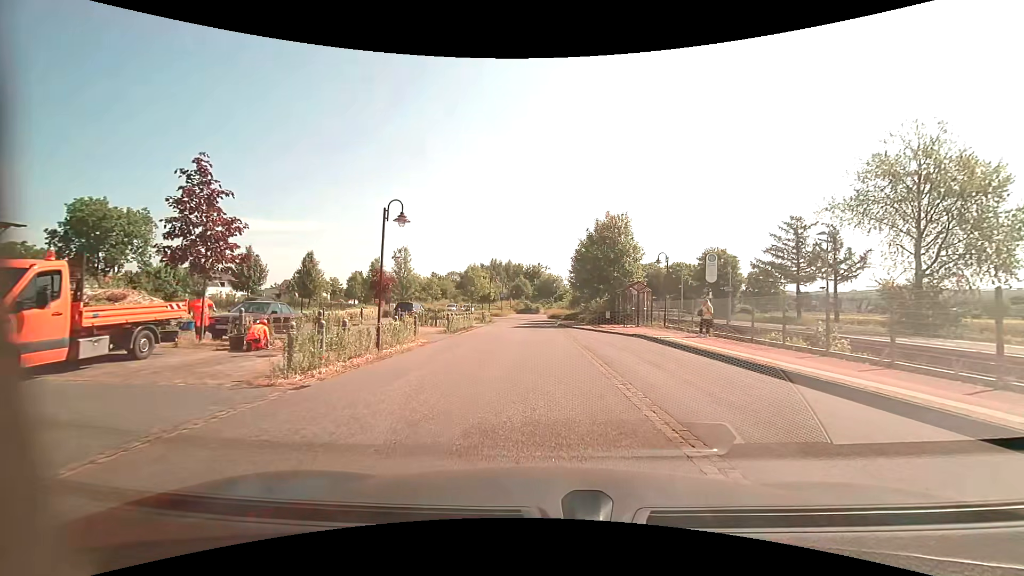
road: residential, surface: asphalt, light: Day
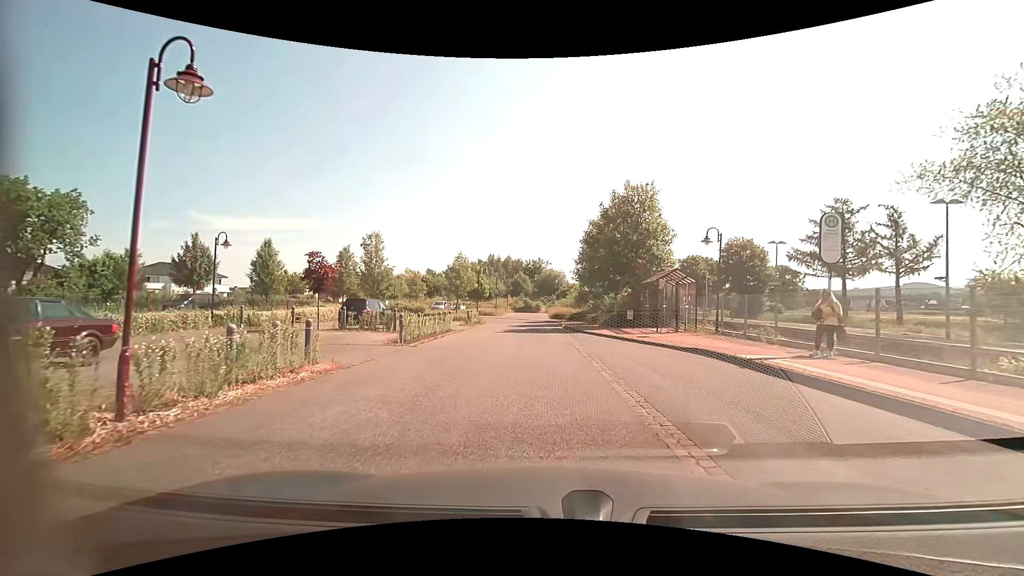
(0.0, +9.2) m; -1°
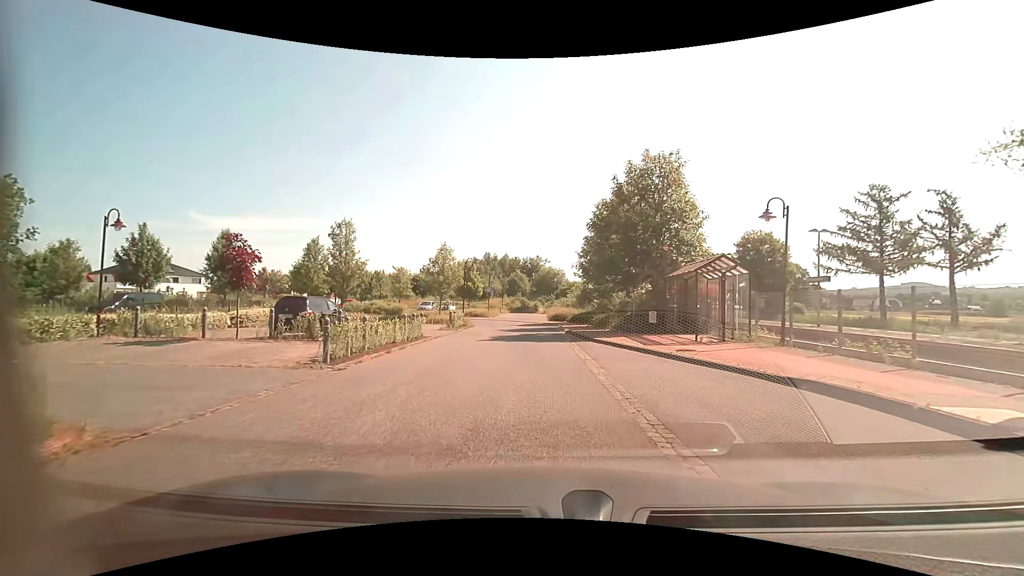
(+0.1, +6.2) m; +1°
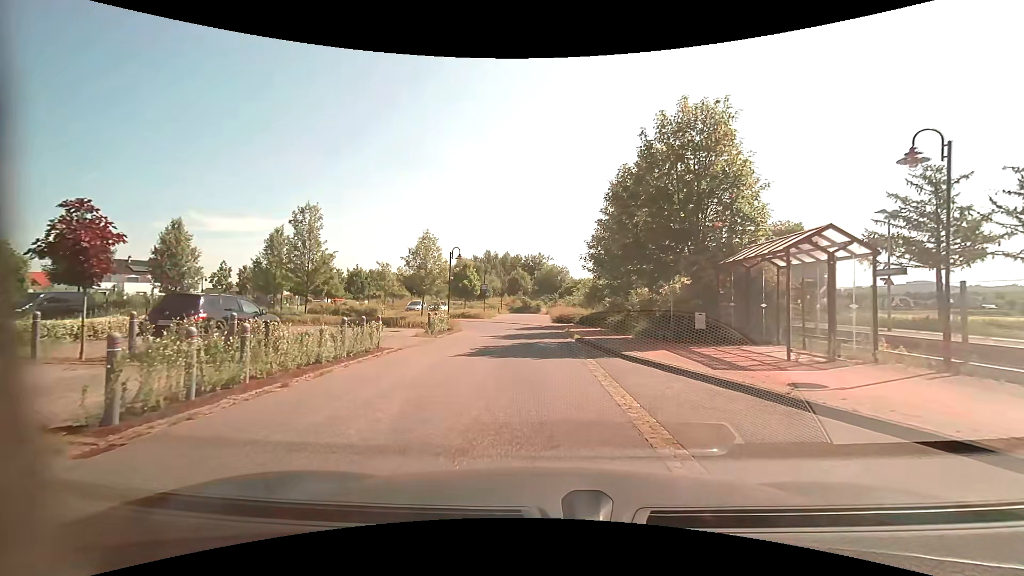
(0.0, +6.2) m; 0°
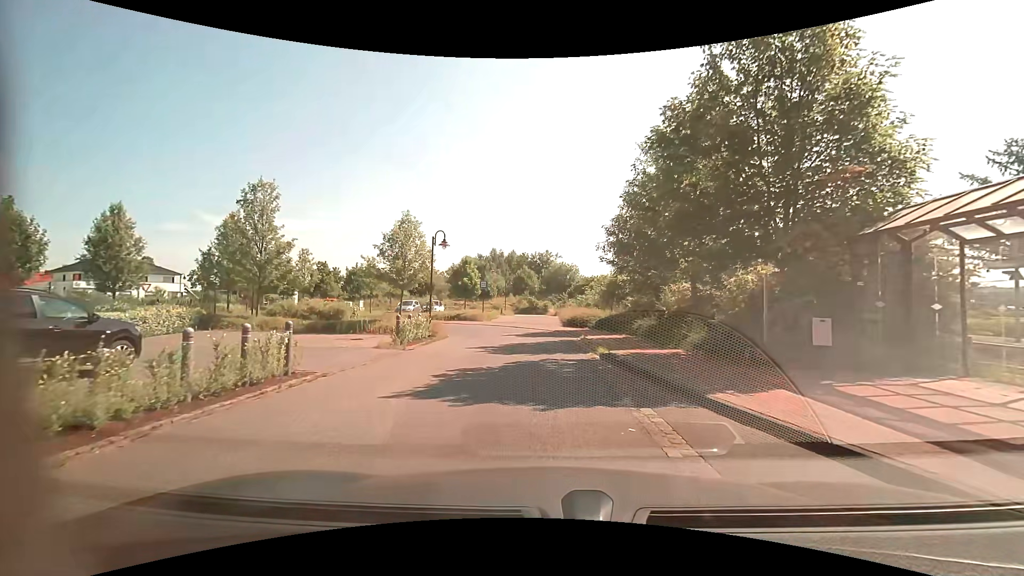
(0.0, +6.2) m; -1°
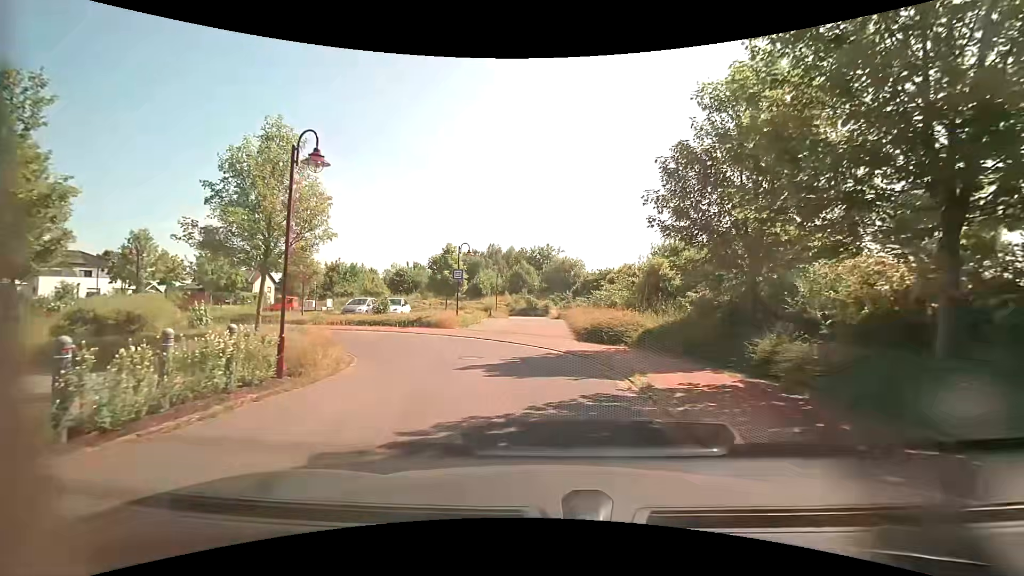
(-0.1, +12.3) m; 0°
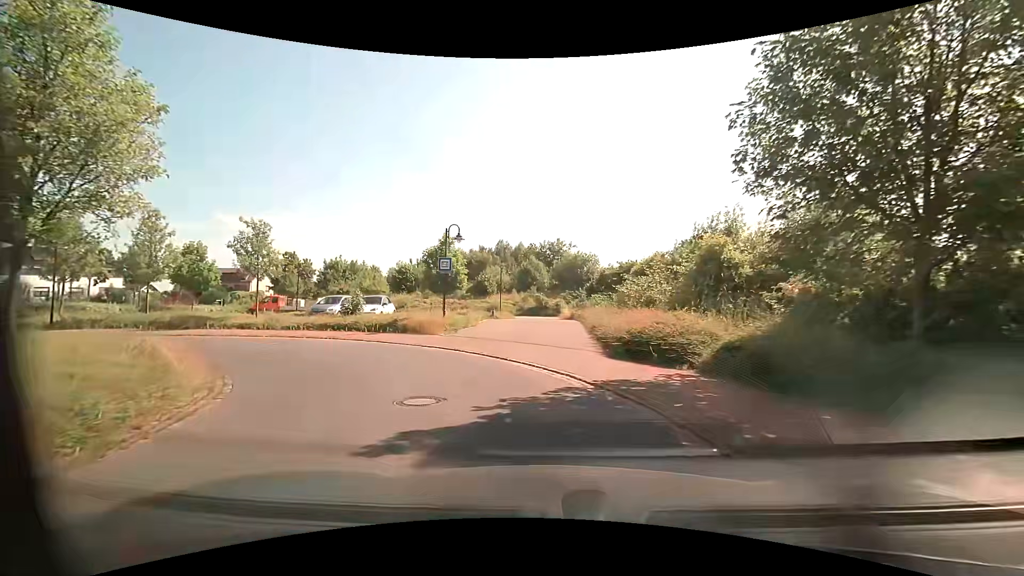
(0.0, +6.1) m; -1°
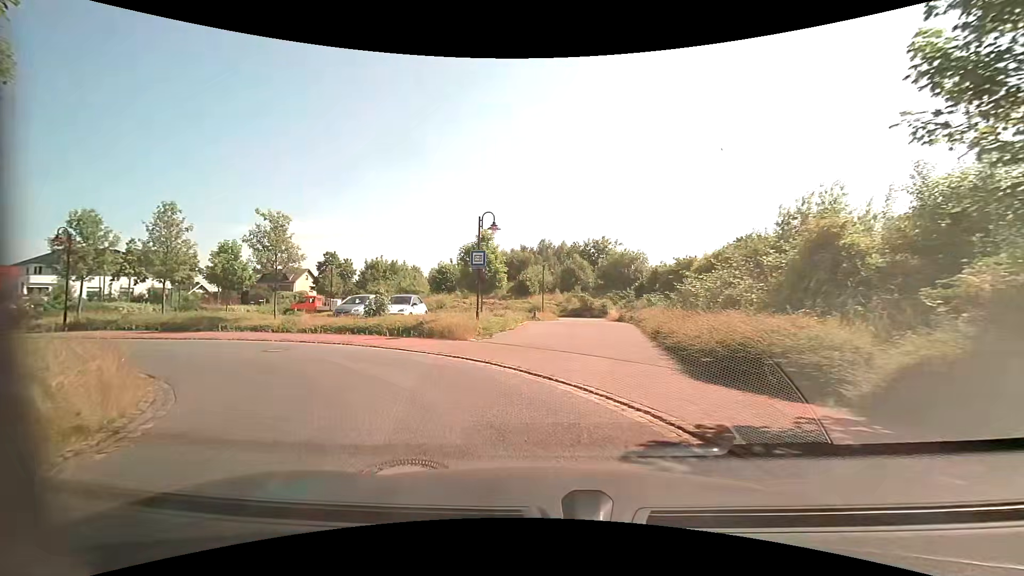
(-0.1, +3.1) m; -5°
(-2, +10) (-9, +17) (-19, +19) (-29, +20) (-38, +19) (-42, +10) (-44, 0) (-45, -10) (-44, -20) (-44, -30) m
